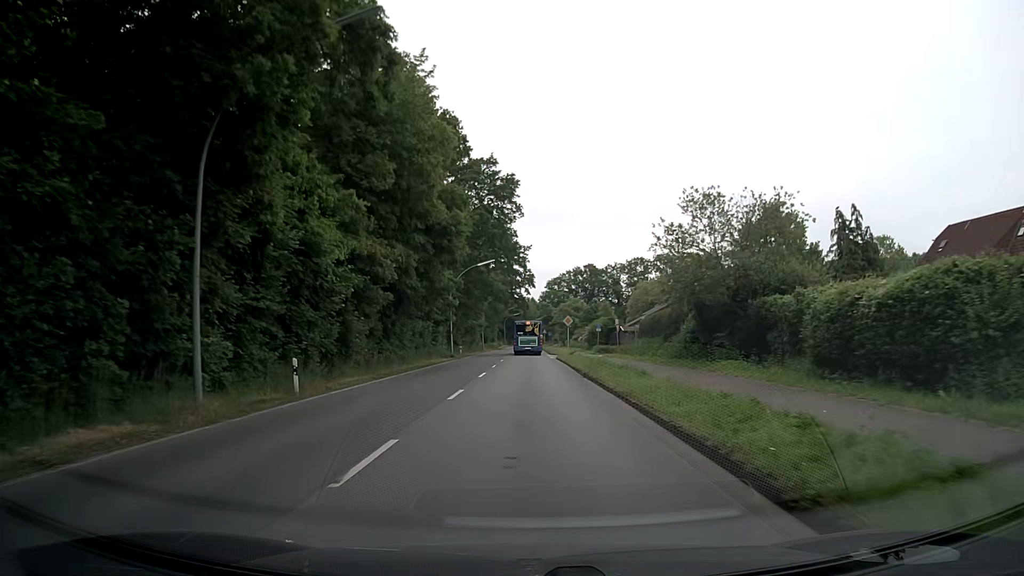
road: secondary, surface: asphalt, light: Day
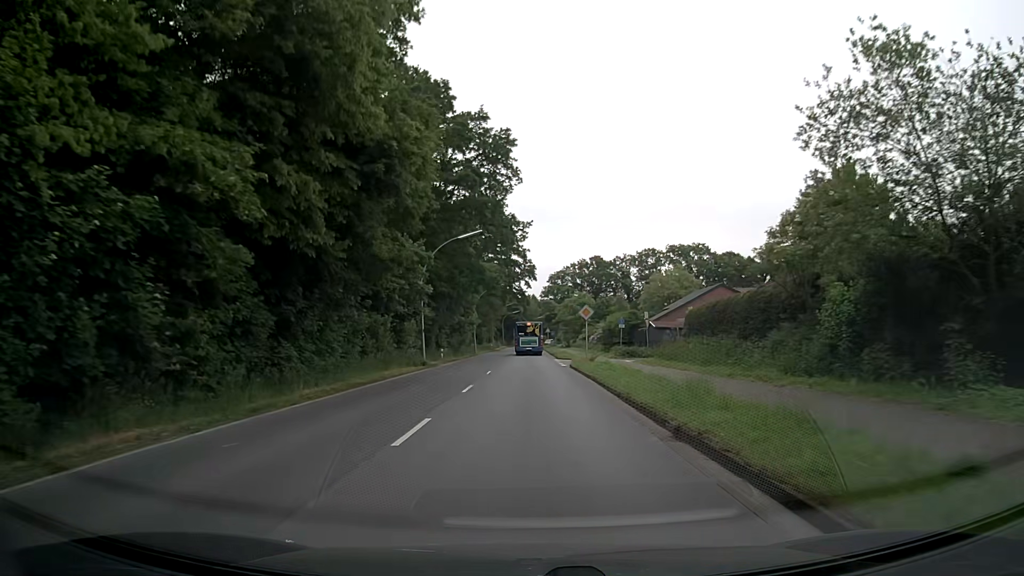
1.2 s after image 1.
(+0.1, +15.6) m; 0°
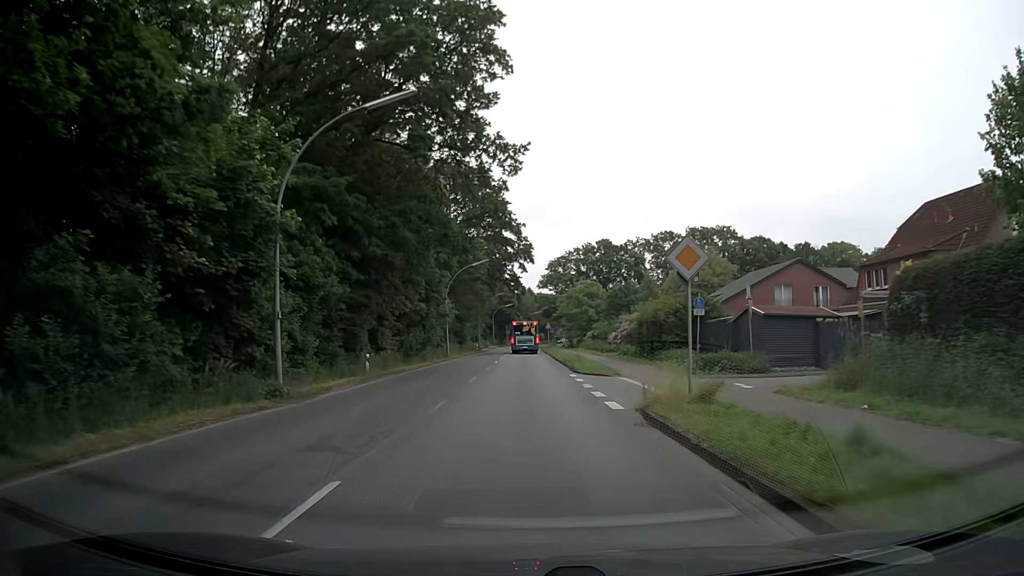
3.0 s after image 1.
(+0.1, +23.5) m; 0°
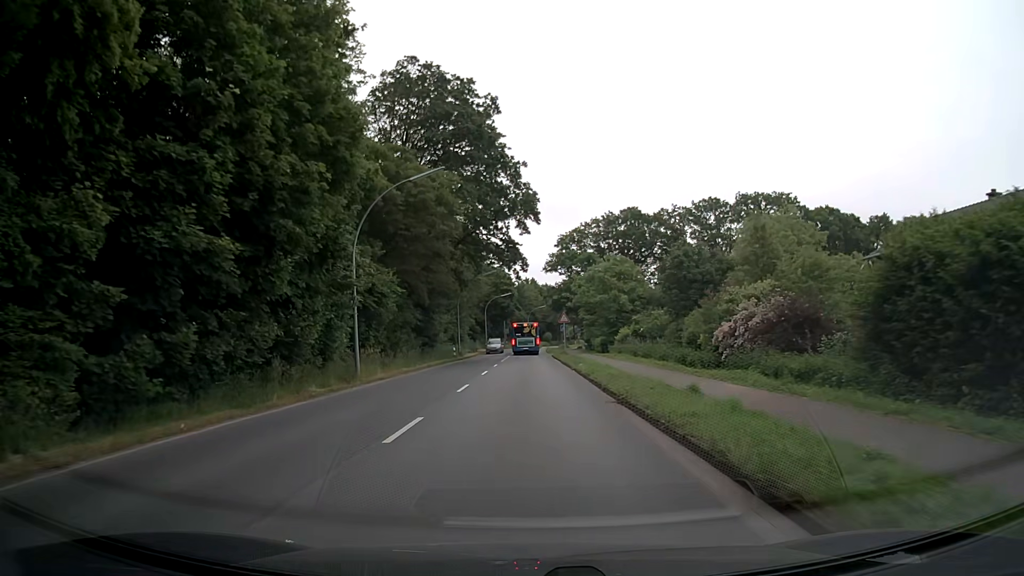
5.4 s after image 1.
(+0.1, +30.9) m; 0°
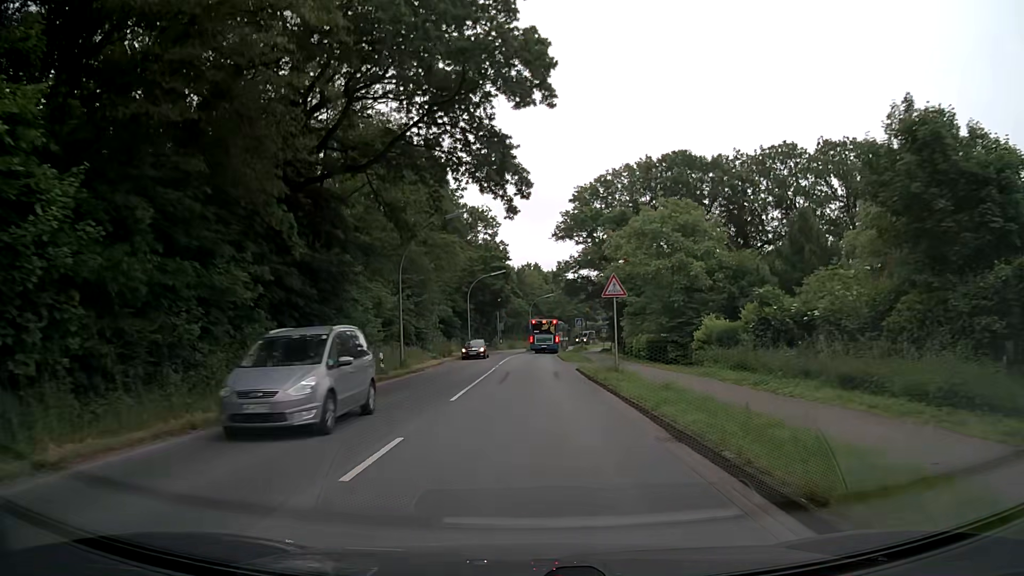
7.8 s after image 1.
(-0.3, +29.7) m; -1°
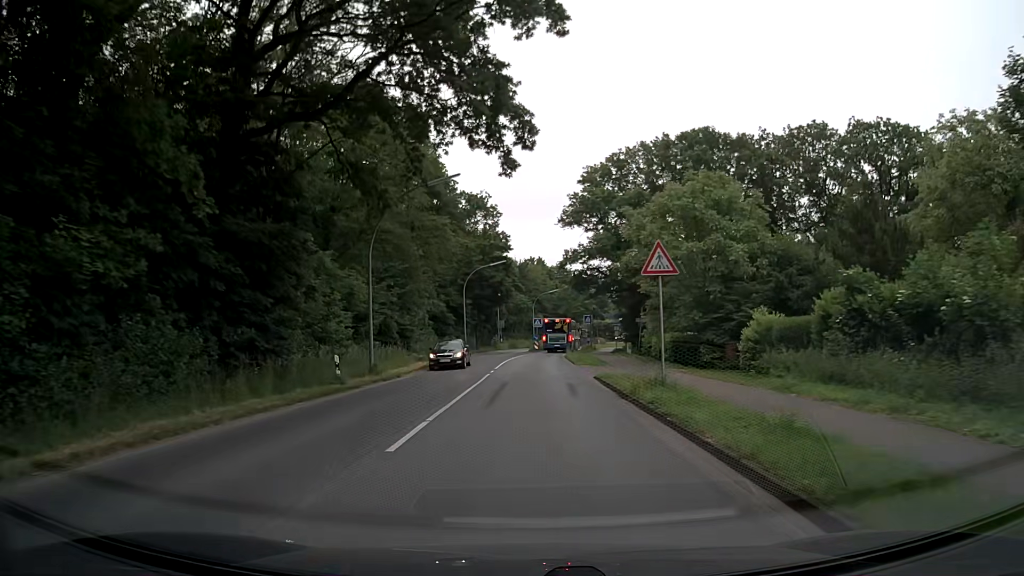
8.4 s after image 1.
(0.0, +7.3) m; -1°
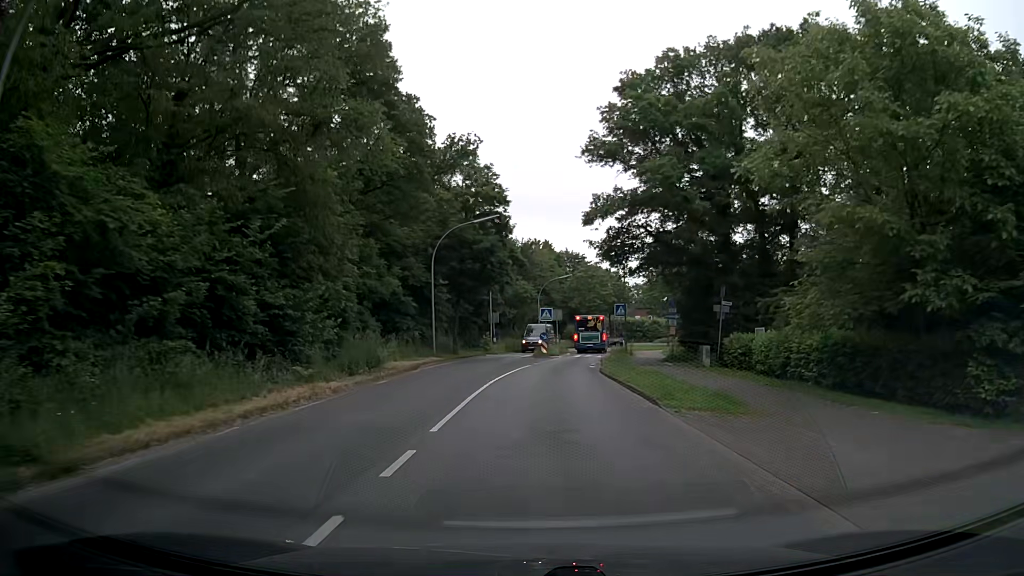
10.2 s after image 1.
(+0.1, +21.5) m; 0°
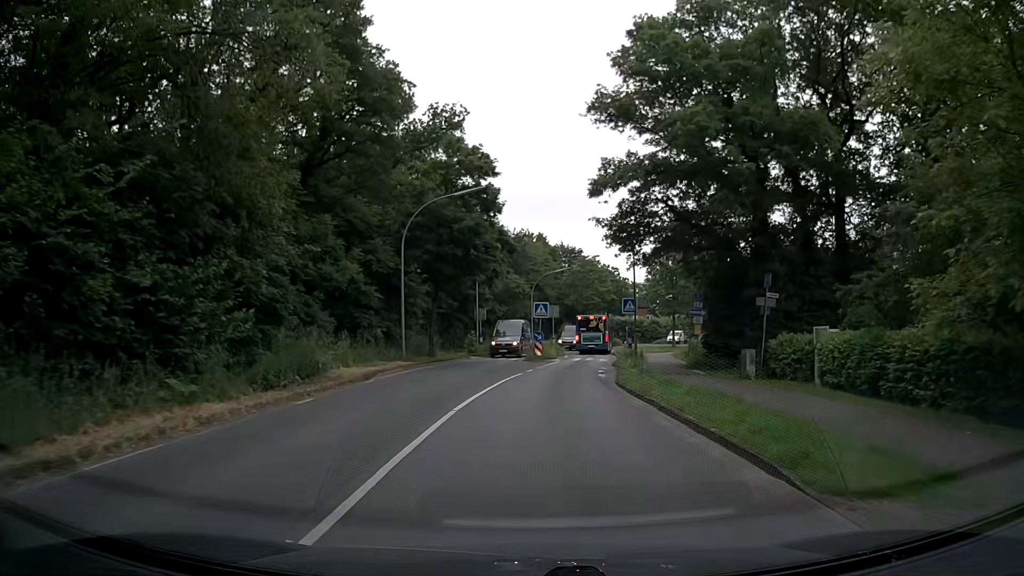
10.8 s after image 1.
(0.0, +7.1) m; 0°
(0, +10) (+1, +20) (+2, +30) (+4, +40) (+5, +50) (+6, +60) (+8, +69) (+12, +79) (+16, +88) (+20, +97) m
